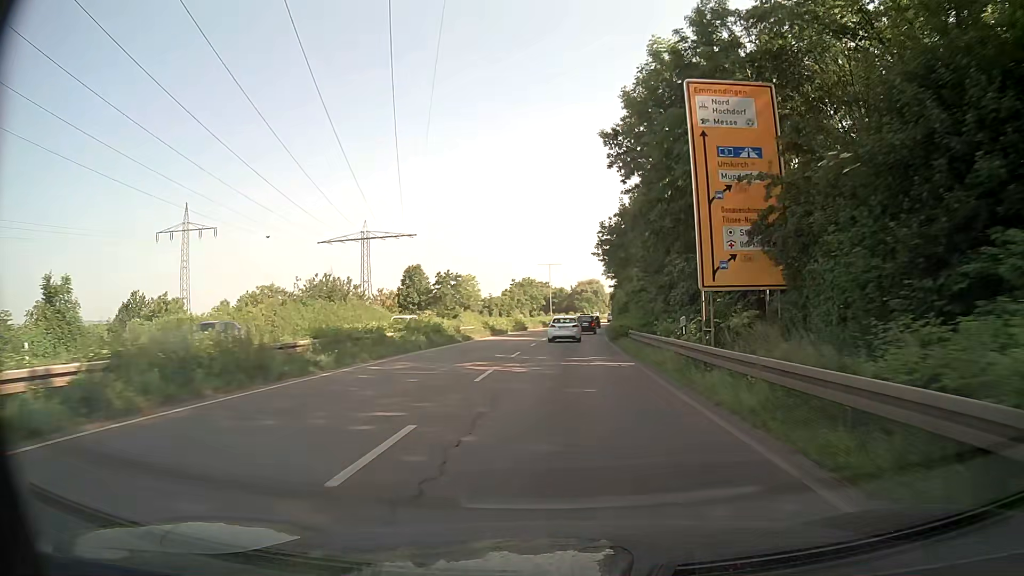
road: trunk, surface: asphalt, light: Day
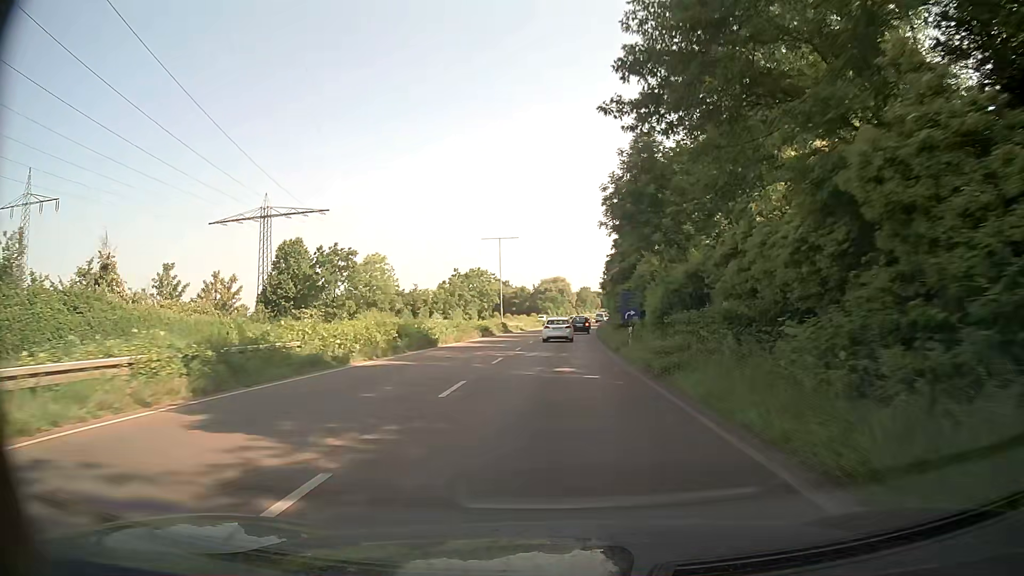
(+1.2, +38.6) m; +3°
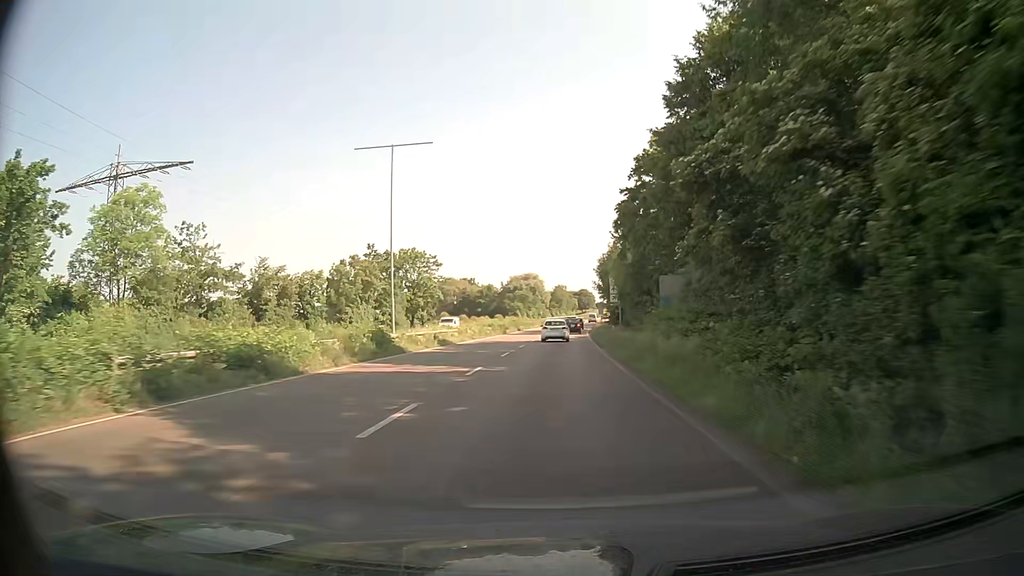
(+1.3, +40.2) m; +3°
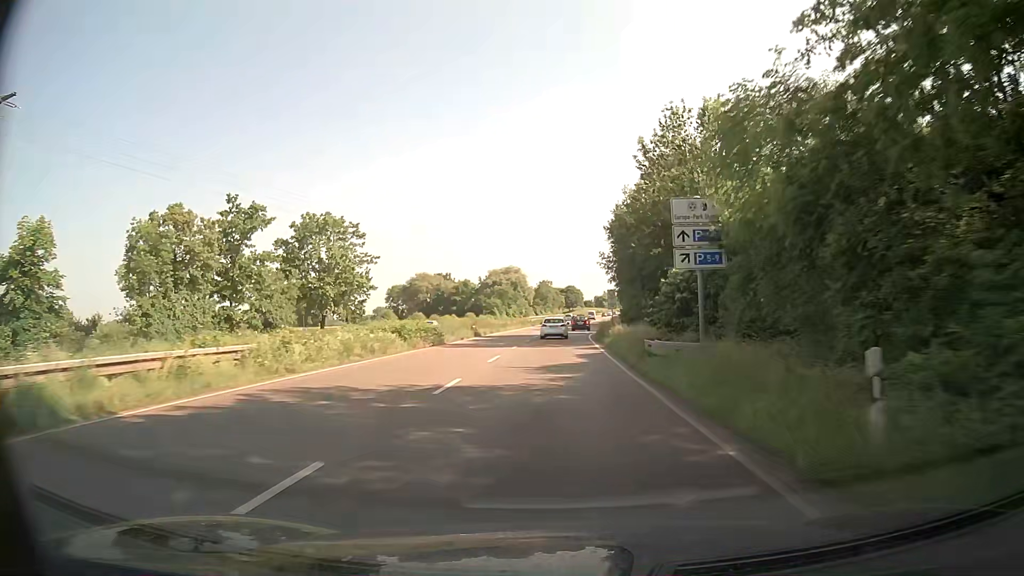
(+0.5, +31.6) m; +1°
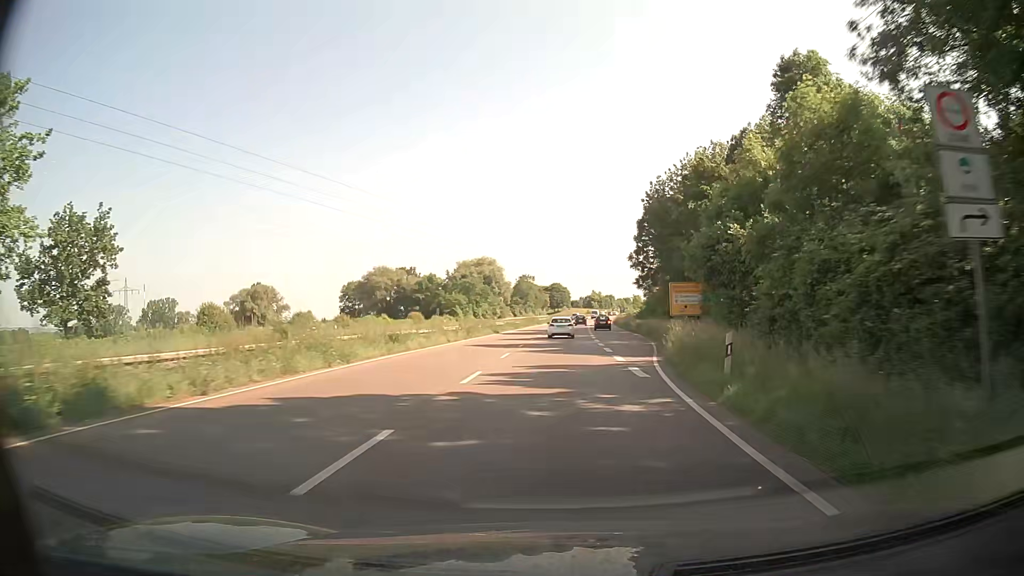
(+0.4, +43.3) m; +1°
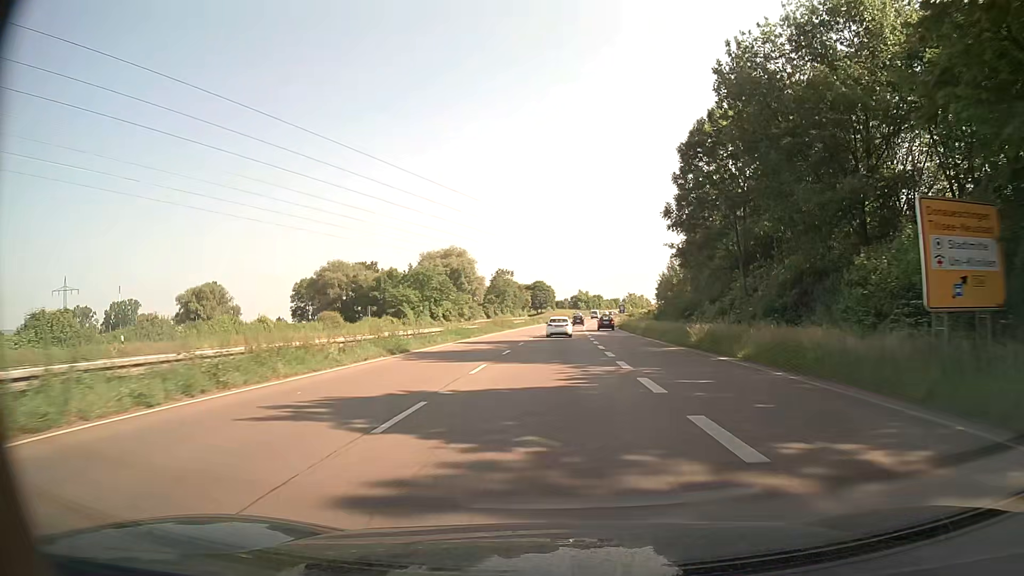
(+0.4, +33.3) m; +1°
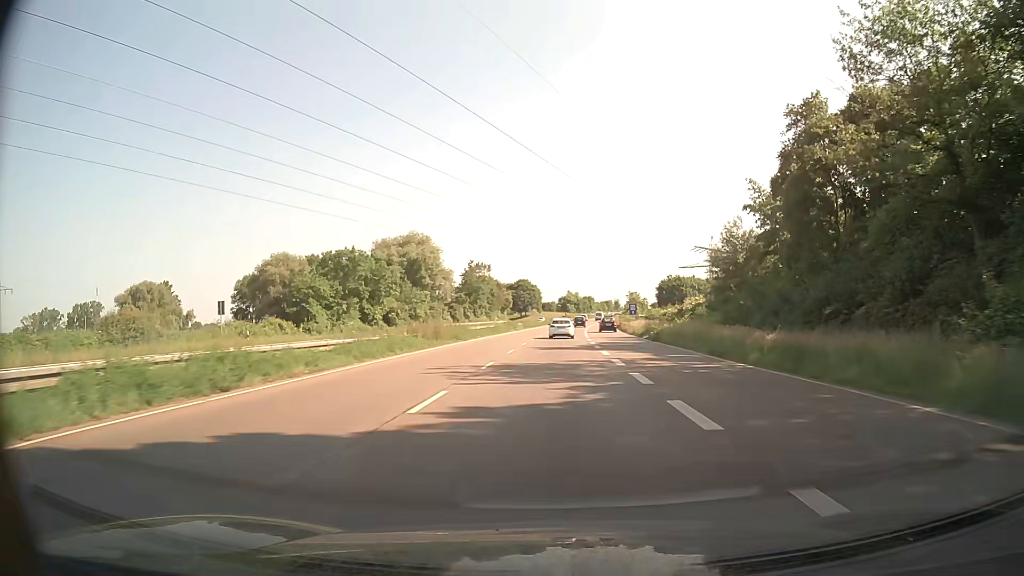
(+0.4, +34.2) m; +1°
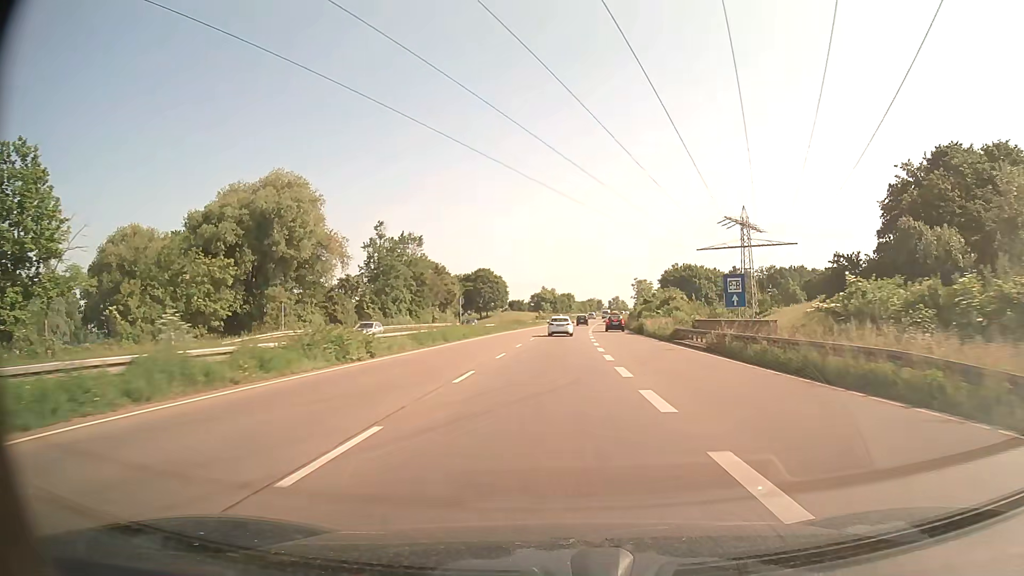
(+1.3, +58.7) m; +2°
(0, +10) (0, +20) (0, +30) (0, +40) (+1, +50) (+1, +60) (+2, +70) (+2, +80) (+3, +90) (+4, +100) m
